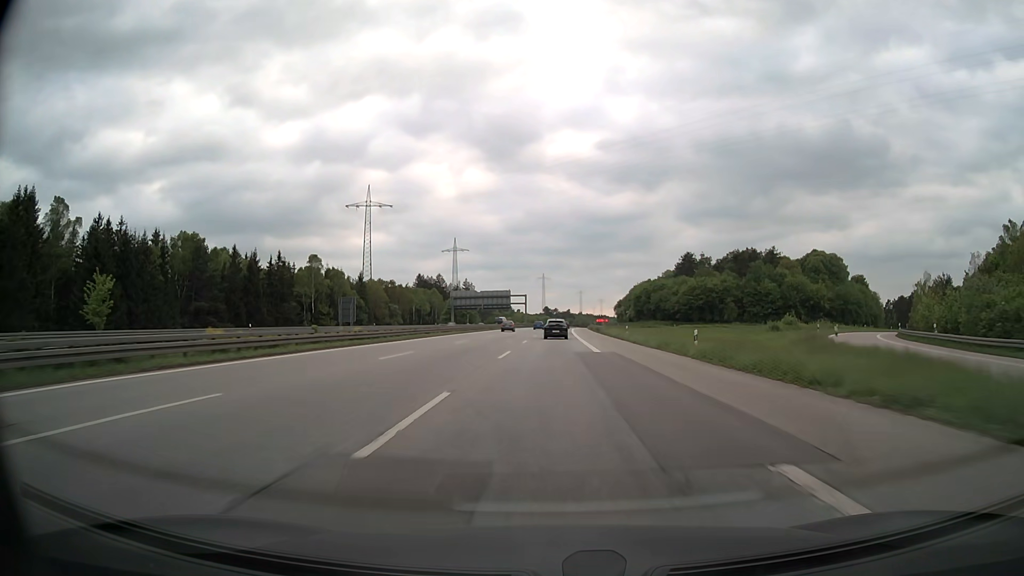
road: motorway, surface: asphalt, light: Day
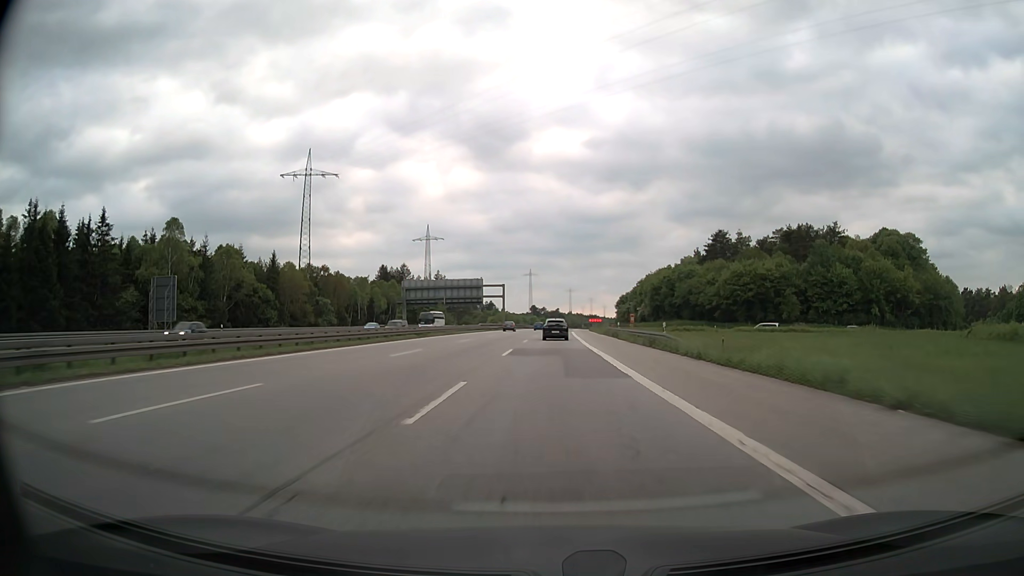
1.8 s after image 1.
(+0.5, +52.2) m; +1°
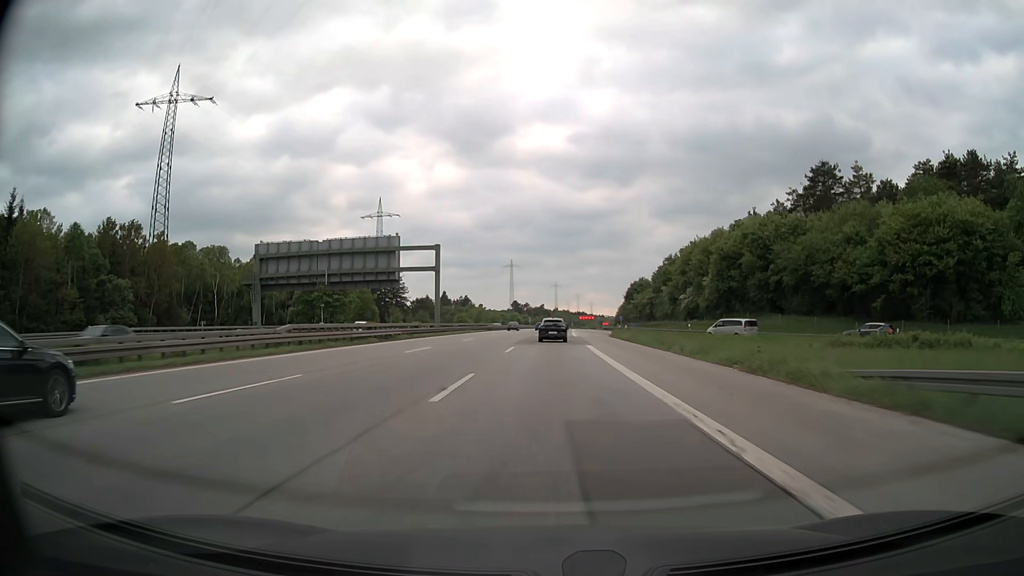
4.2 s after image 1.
(+0.9, +69.5) m; +1°
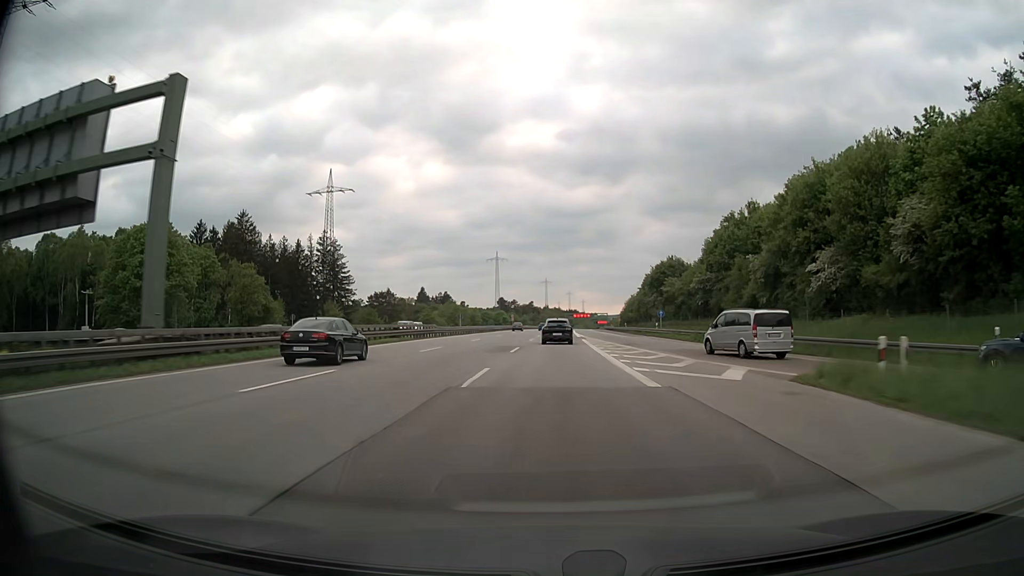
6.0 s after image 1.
(+0.4, +51.8) m; +1°
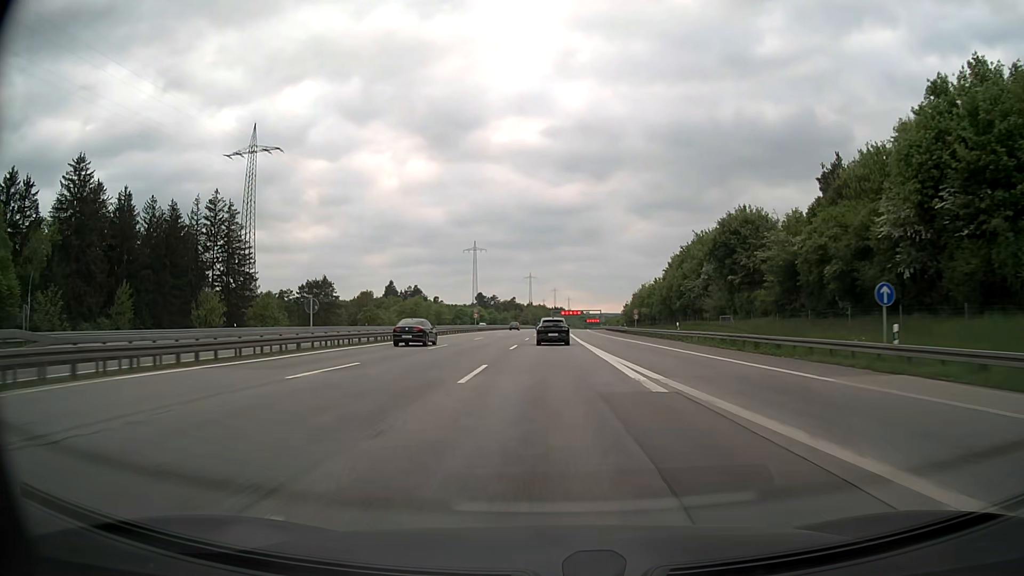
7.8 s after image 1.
(+0.6, +51.3) m; +1°
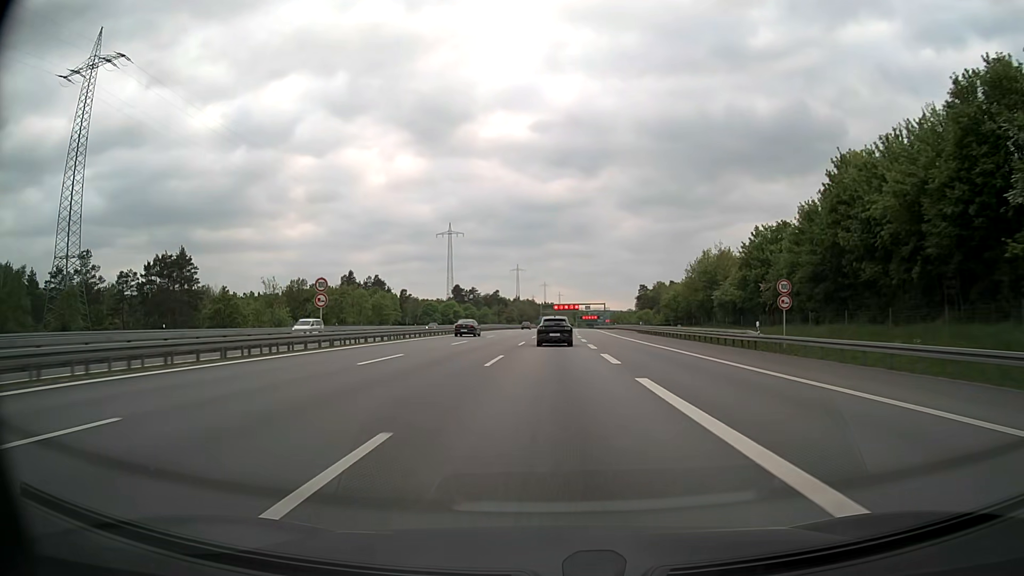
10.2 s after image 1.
(+0.6, +67.6) m; +1°
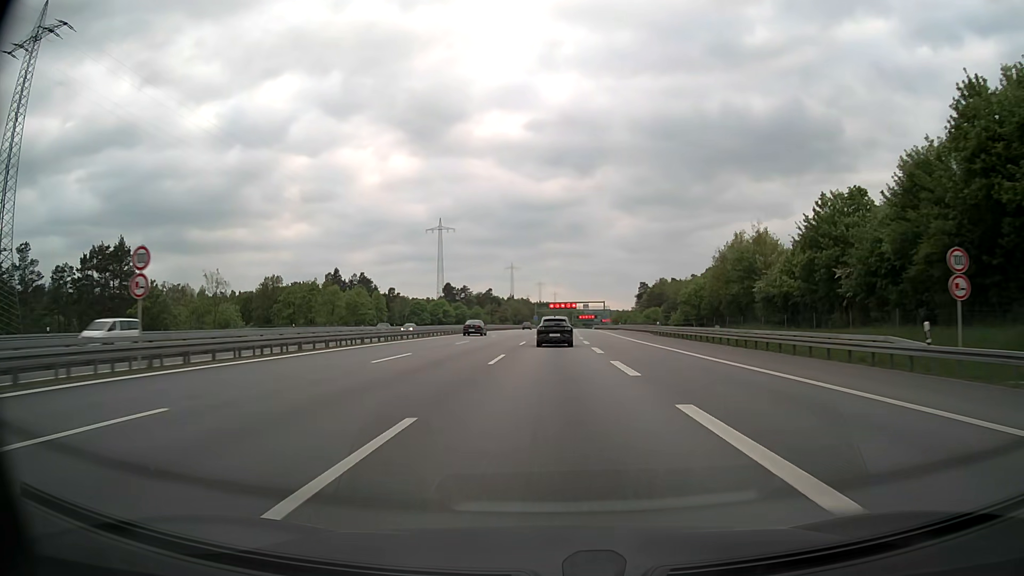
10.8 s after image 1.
(0.0, +16.8) m; 0°
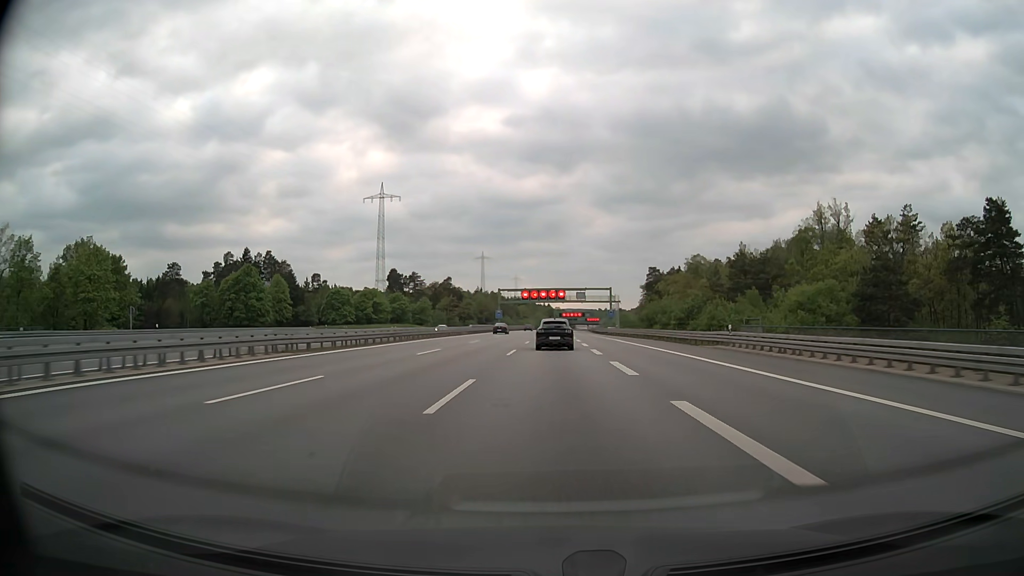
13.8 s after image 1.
(+1.4, +83.5) m; +2°
(0, +10) (0, +20) (0, +30) (0, +40) (0, +50) (+1, +60) (+1, +70) (+1, +80) (+1, +90) (+2, +100) m
